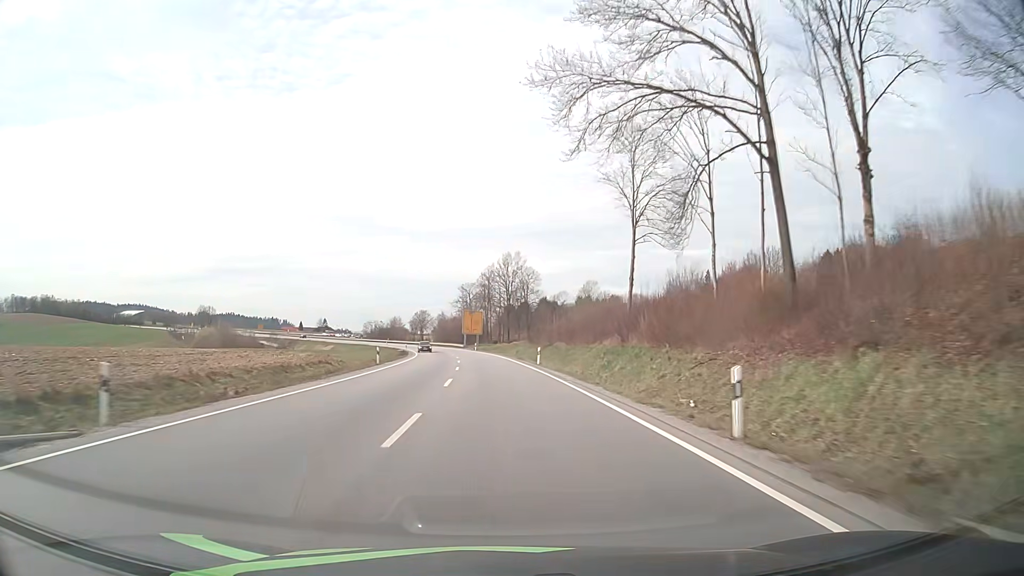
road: primary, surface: asphalt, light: Day
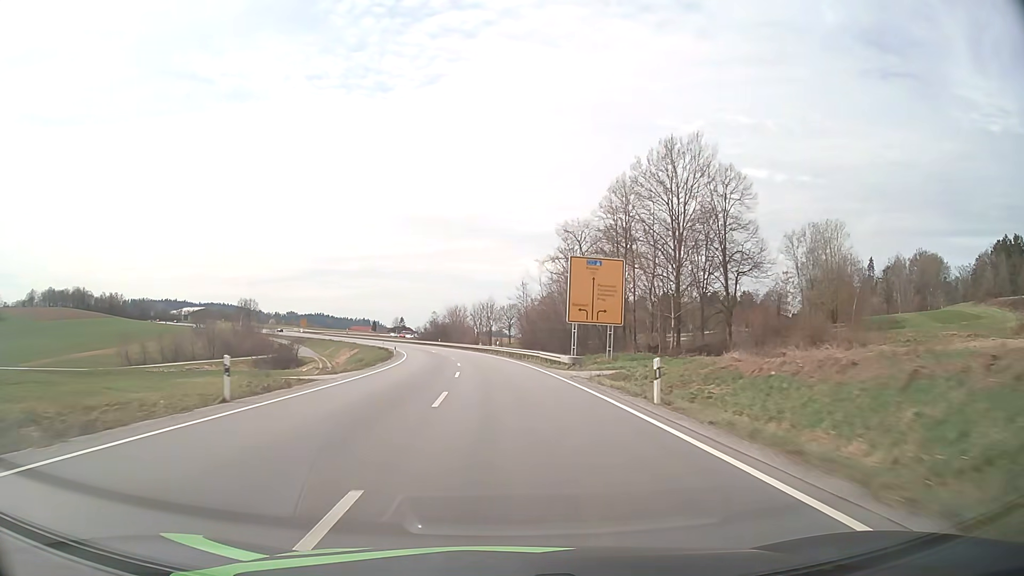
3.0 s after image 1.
(-5.0, +79.3) m; -8°
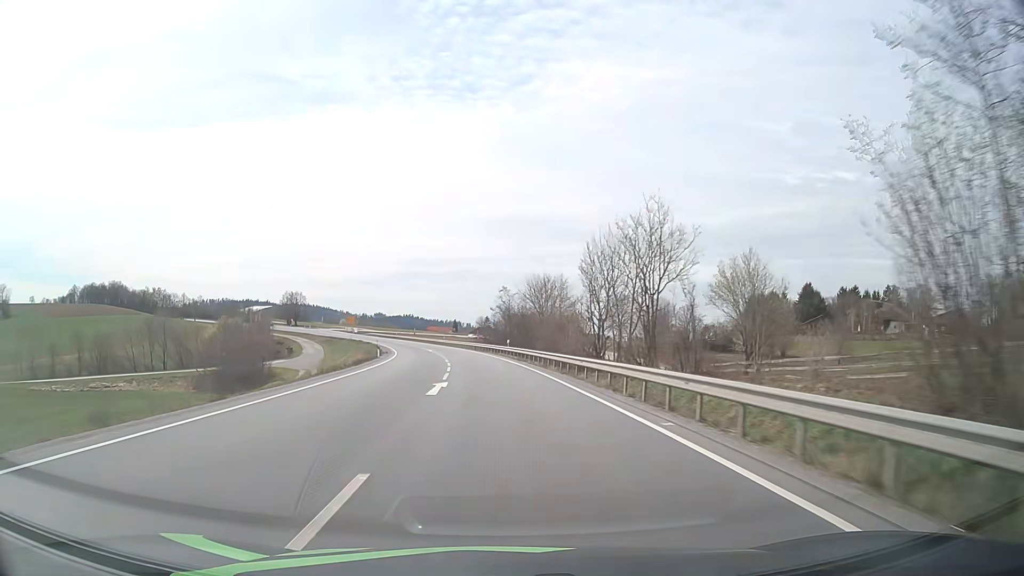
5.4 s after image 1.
(-4.2, +63.5) m; -8°
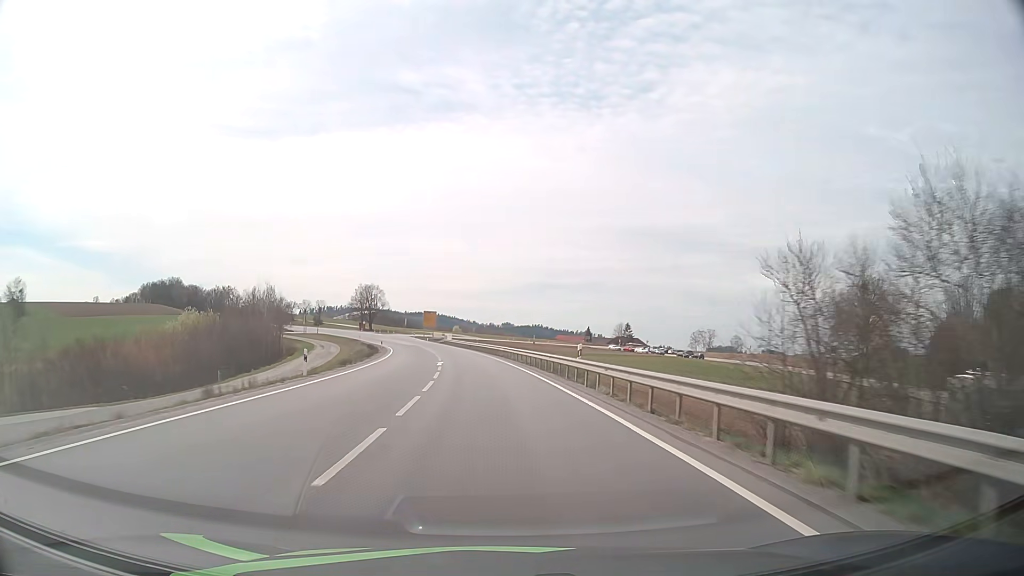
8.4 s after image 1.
(-7.4, +77.1) m; -11°
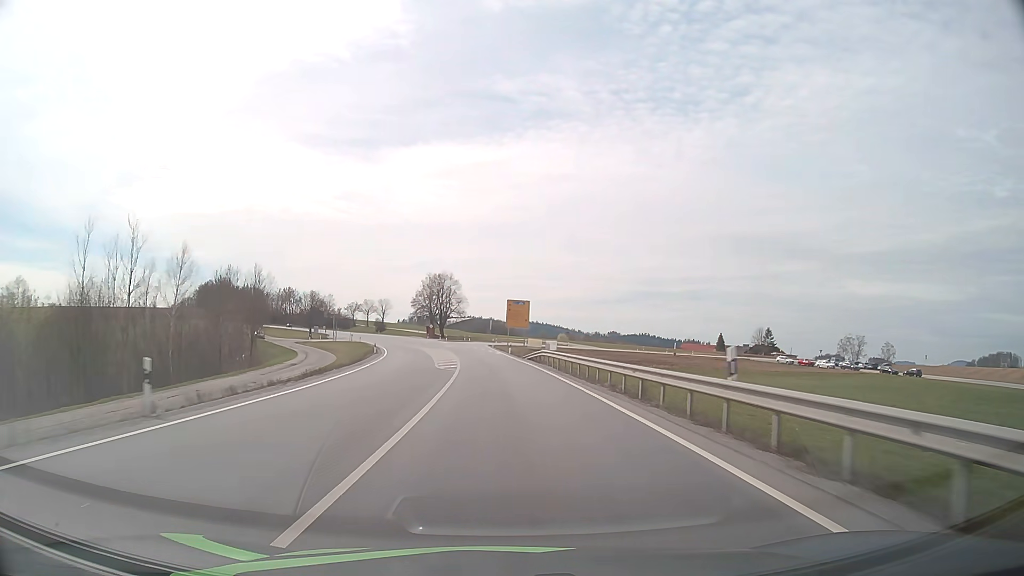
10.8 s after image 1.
(-5.0, +60.8) m; -9°
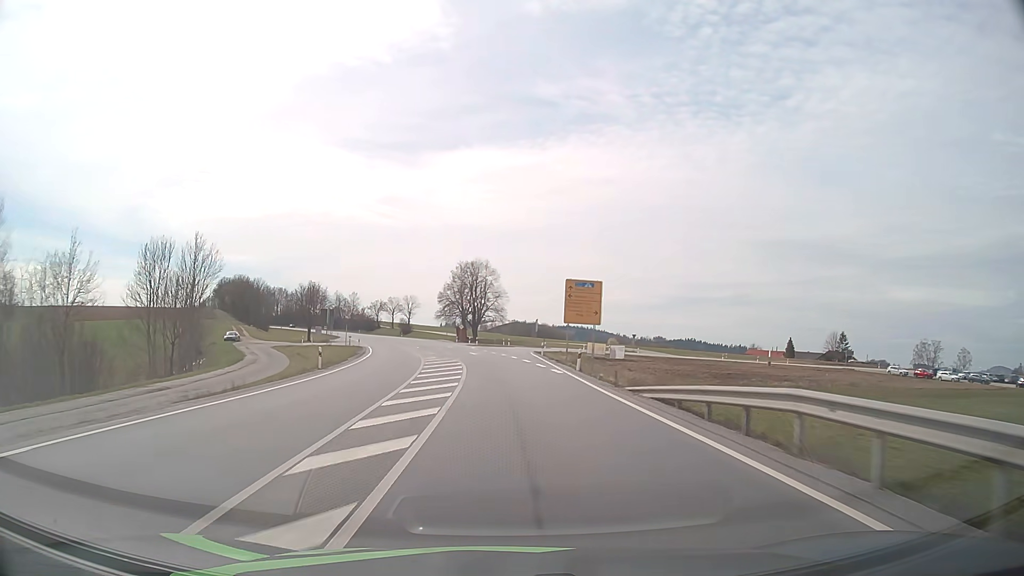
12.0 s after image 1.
(-1.0, +30.3) m; -4°
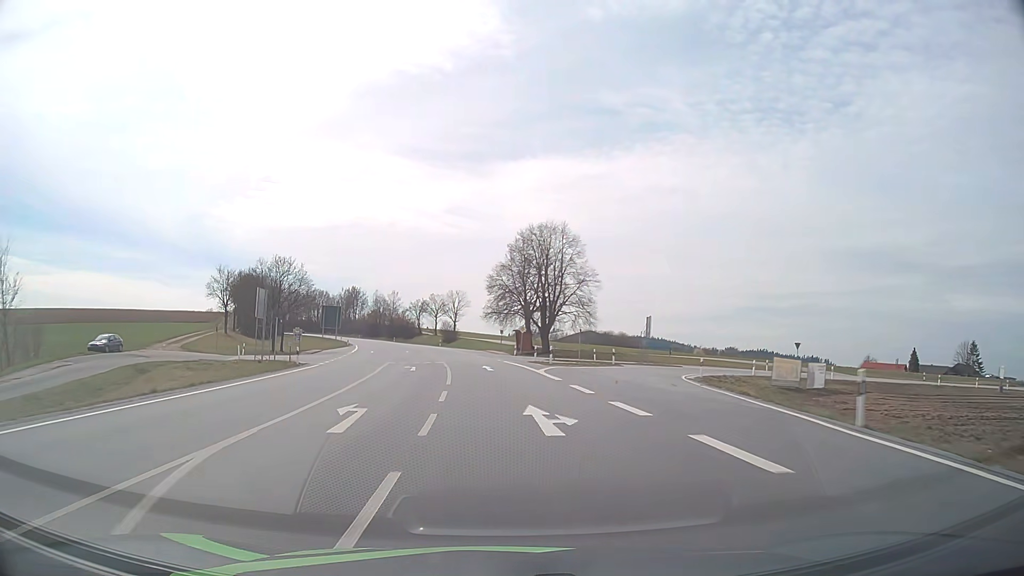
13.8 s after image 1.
(-2.2, +45.1) m; -6°
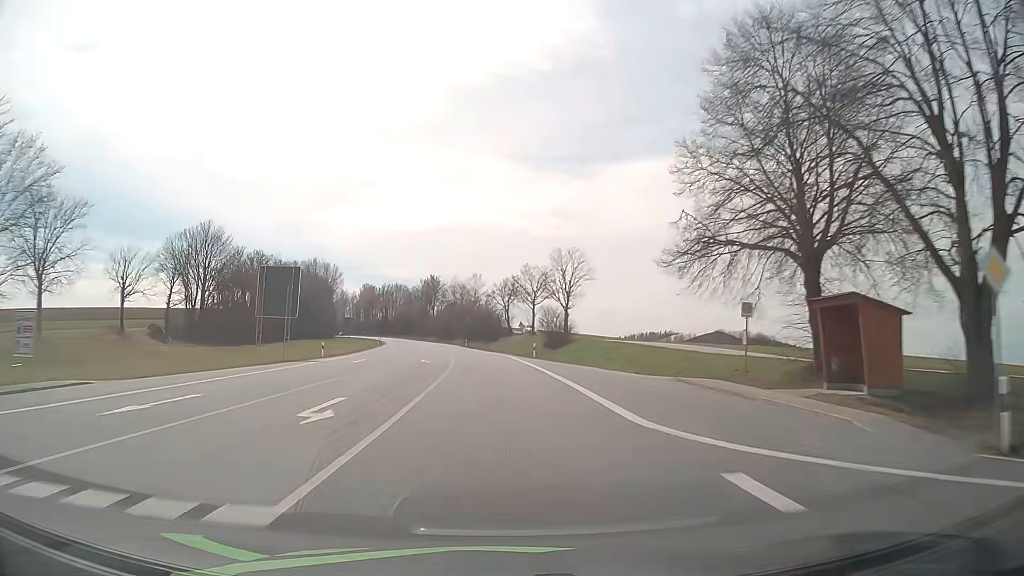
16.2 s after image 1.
(-4.7, +59.1) m; -10°
(0, +10) (0, +20) (-1, +30) (-2, +40) (-2, +50) (-4, +60) (-5, +70) (-6, +80) (-8, +90) (-10, +99) m
